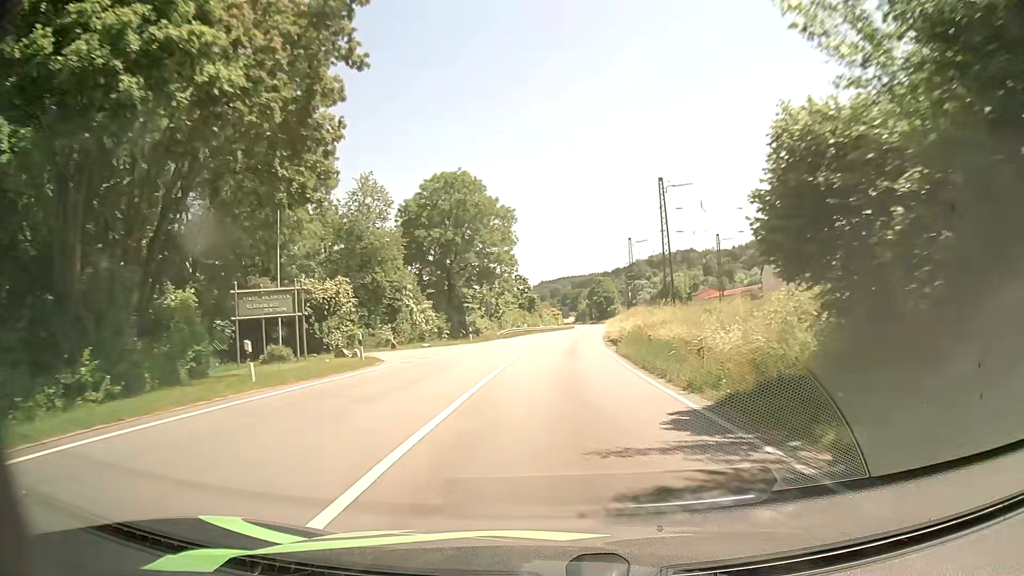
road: primary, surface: asphalt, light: Day
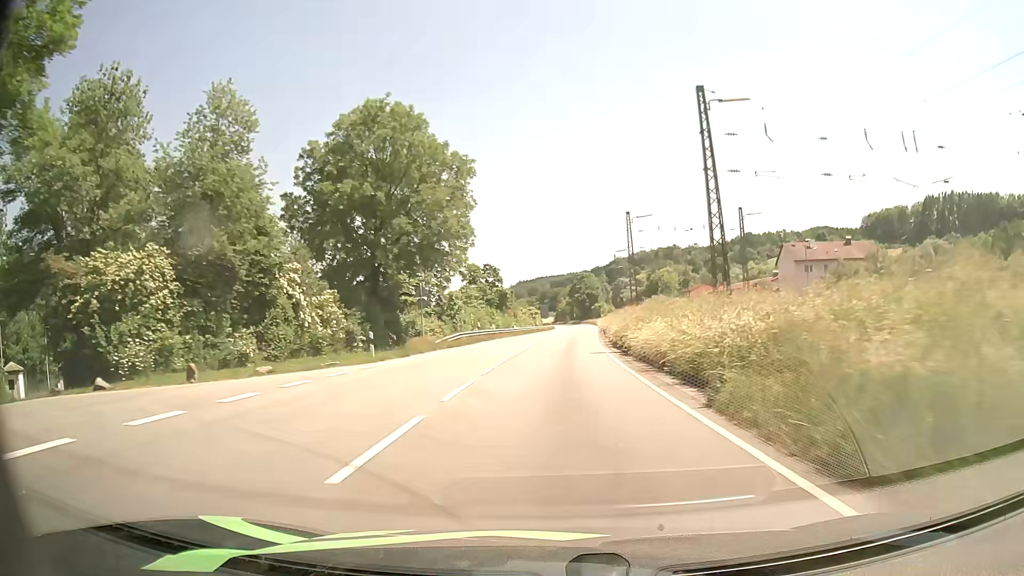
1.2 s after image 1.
(+0.5, +22.1) m; +2°
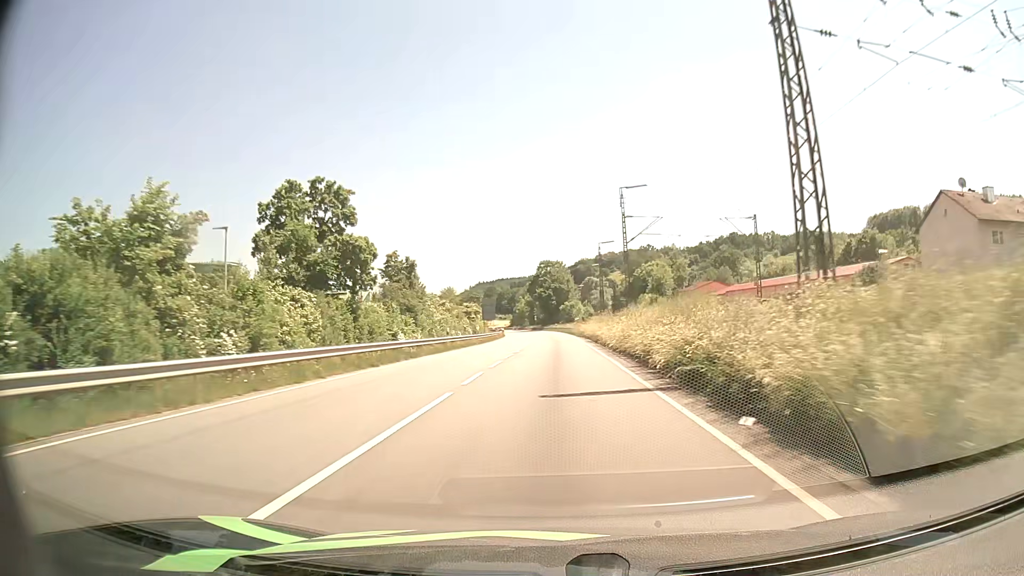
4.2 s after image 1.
(+2.0, +57.4) m; +3°
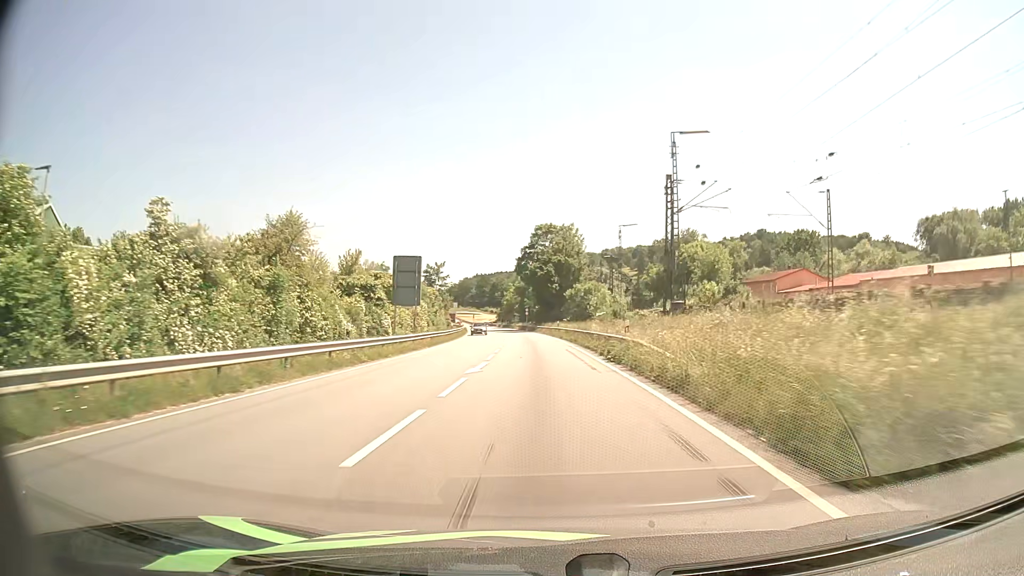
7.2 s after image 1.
(+0.3, +56.8) m; 0°
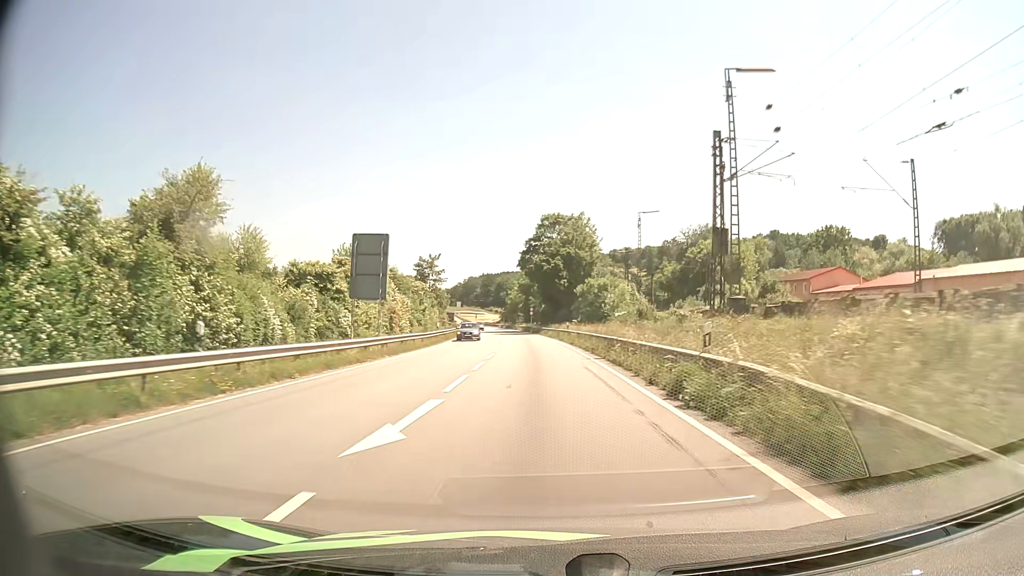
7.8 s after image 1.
(0.0, +11.0) m; -1°
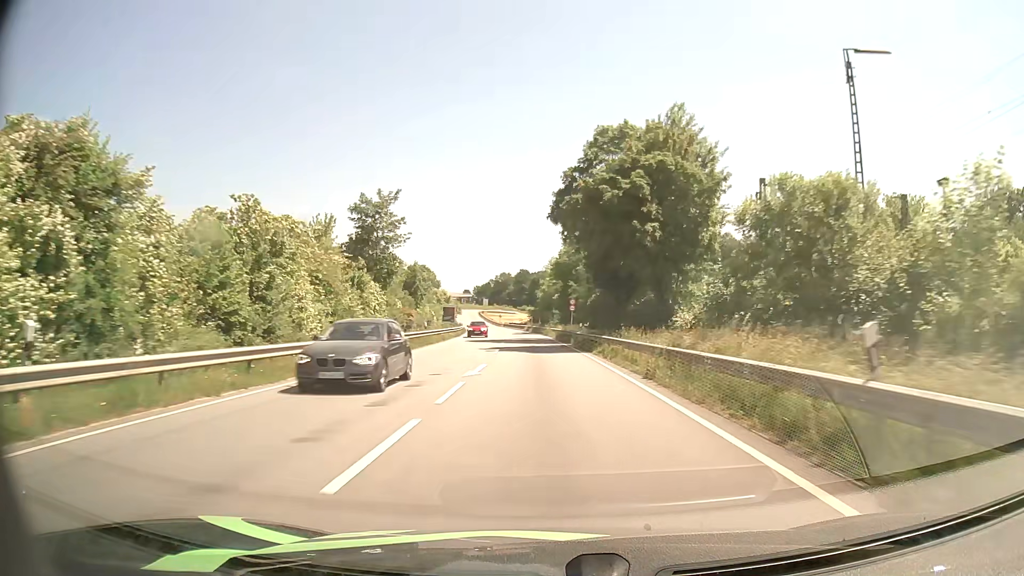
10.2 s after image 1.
(-1.1, +44.2) m; -3°
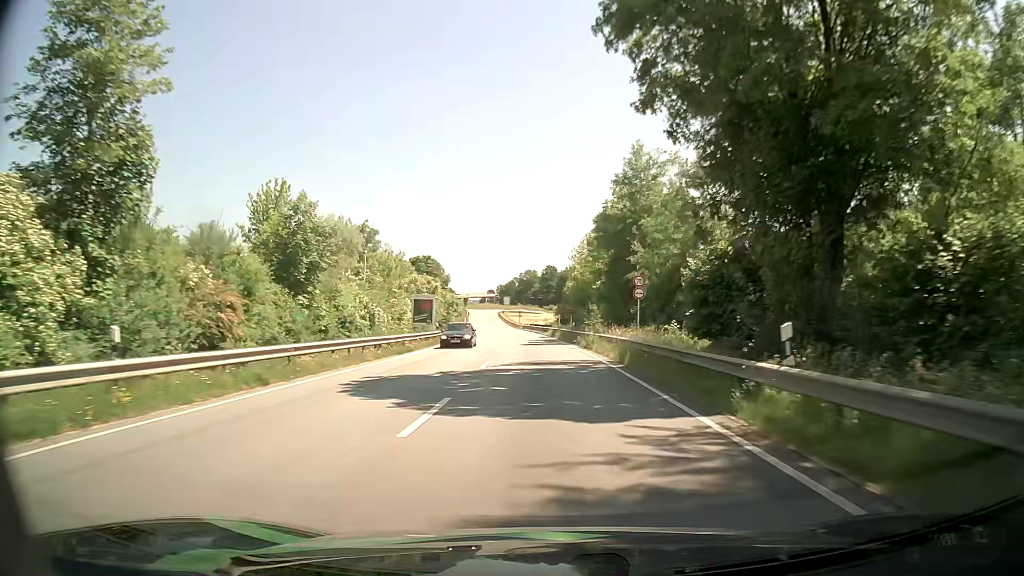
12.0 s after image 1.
(-0.7, +34.0) m; -3°
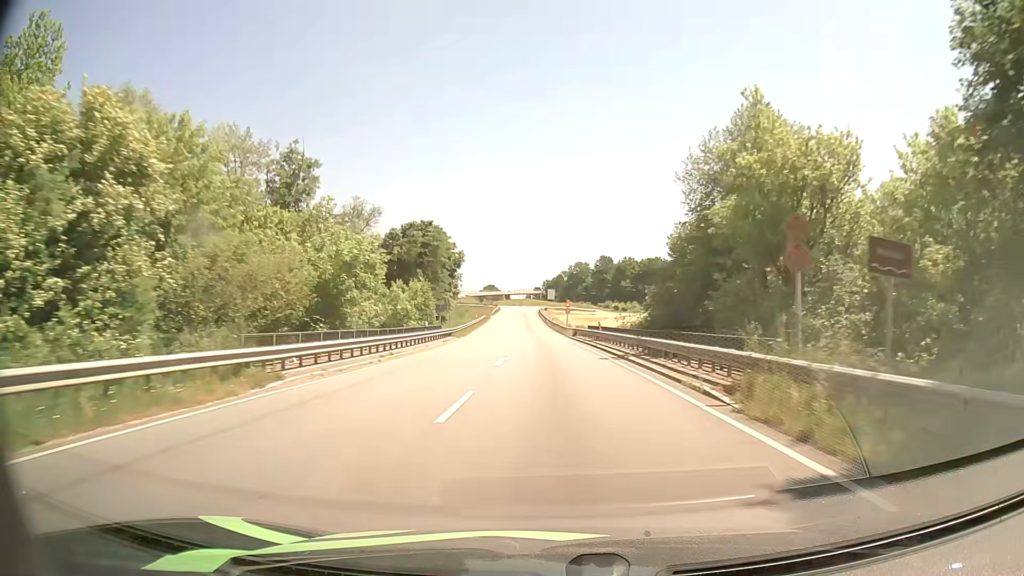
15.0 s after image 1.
(-2.0, +58.2) m; -4°
(0, +10) (0, +20) (0, +30) (0, +40) (-1, +50) (-1, +60) (-1, +70) (-2, +80) (-2, +90) (-3, +100) m
